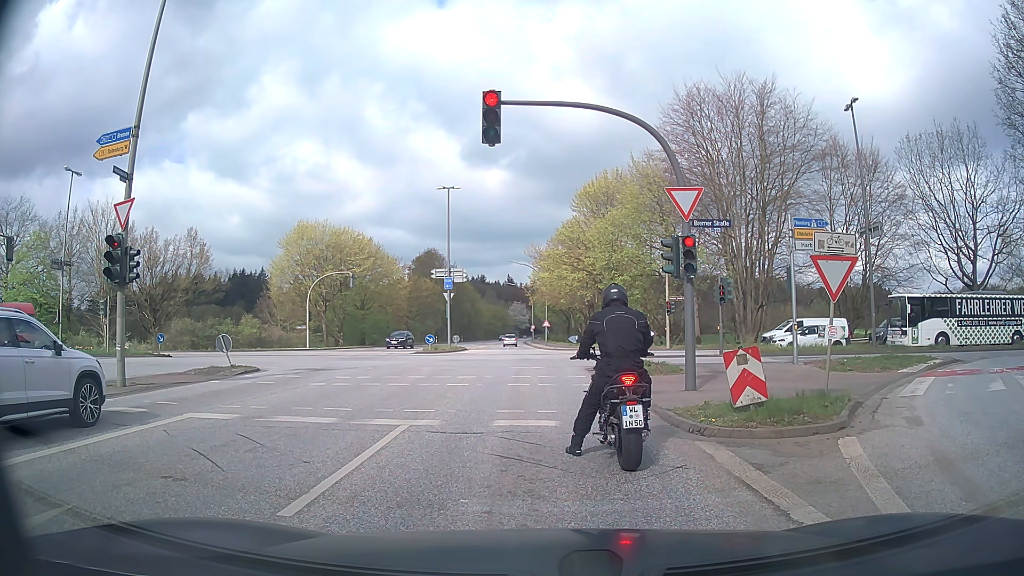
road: secondary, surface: asphalt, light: Day
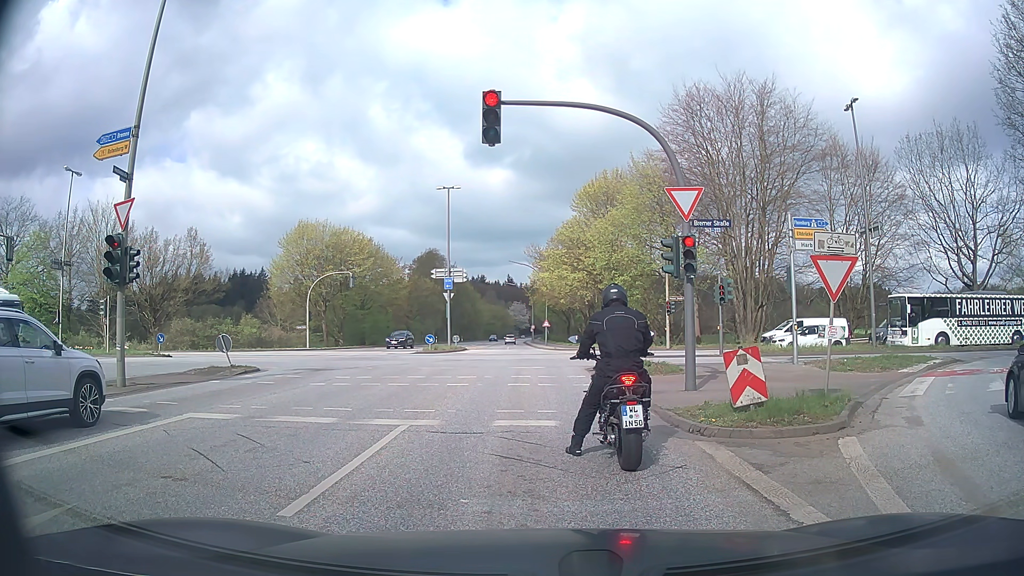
(0.0, 0.0) m; 0°
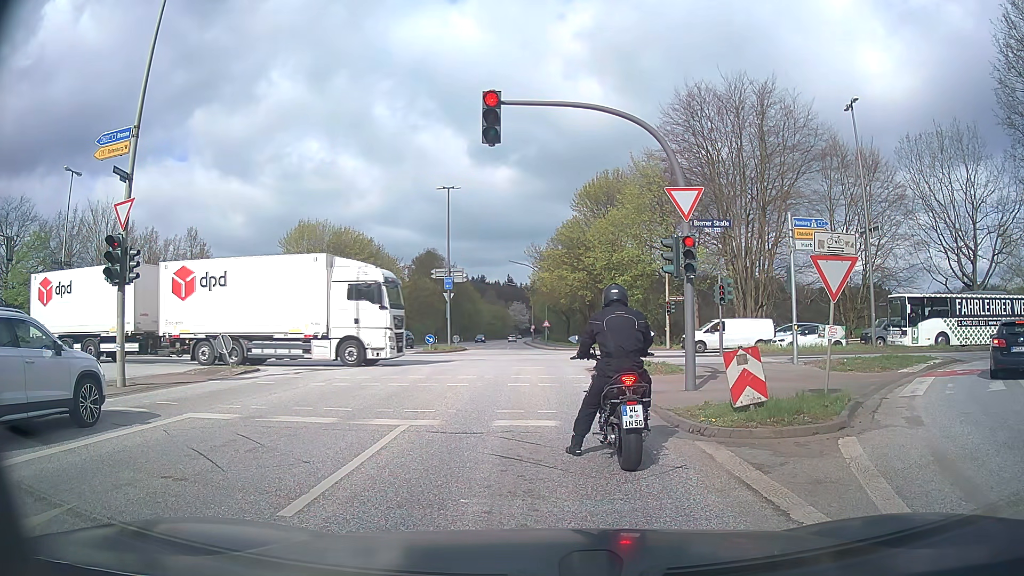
(0.0, 0.0) m; 0°
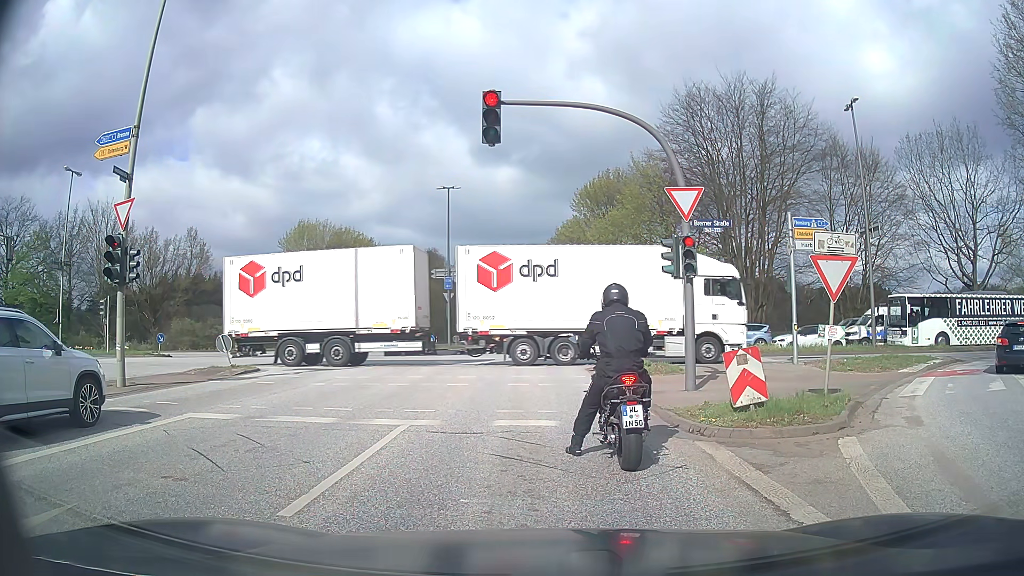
(0.0, 0.0) m; 0°
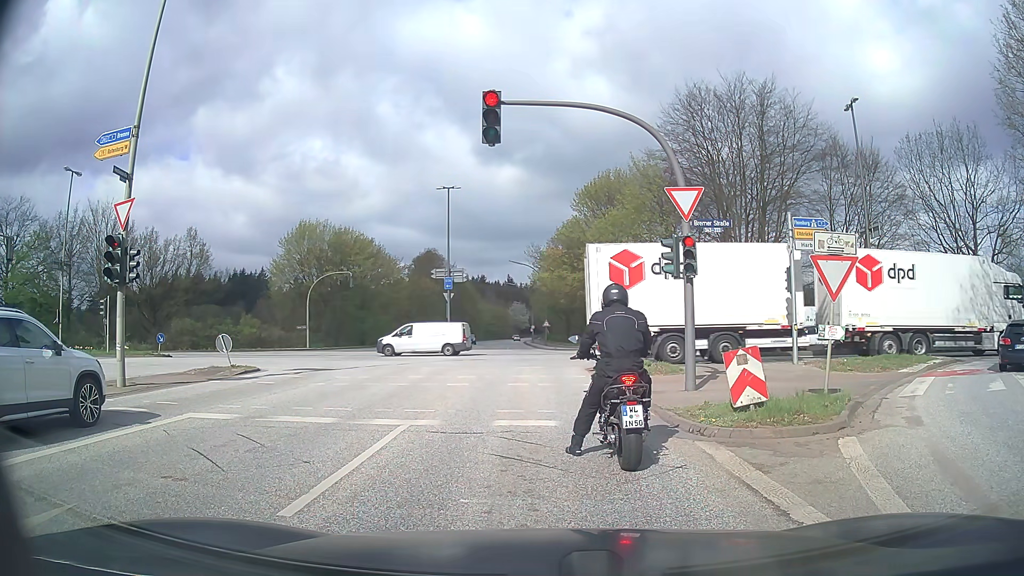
(0.0, 0.0) m; 0°
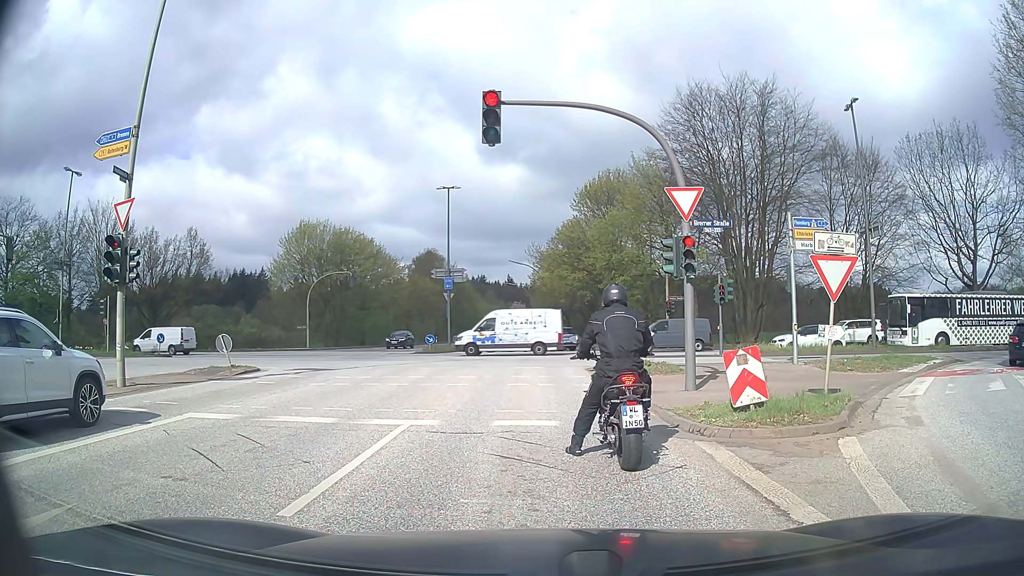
(0.0, 0.0) m; 0°
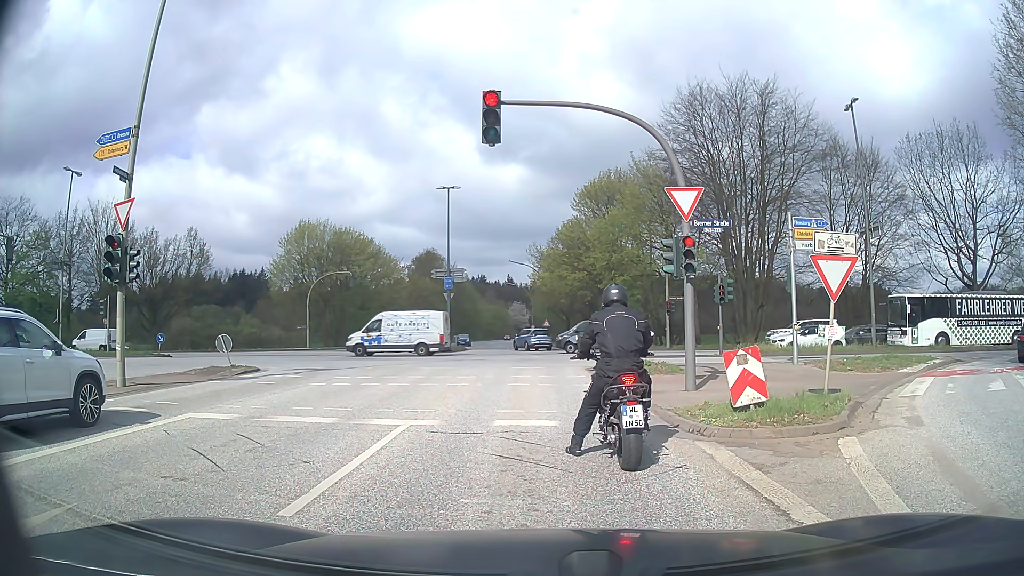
(0.0, 0.0) m; 0°
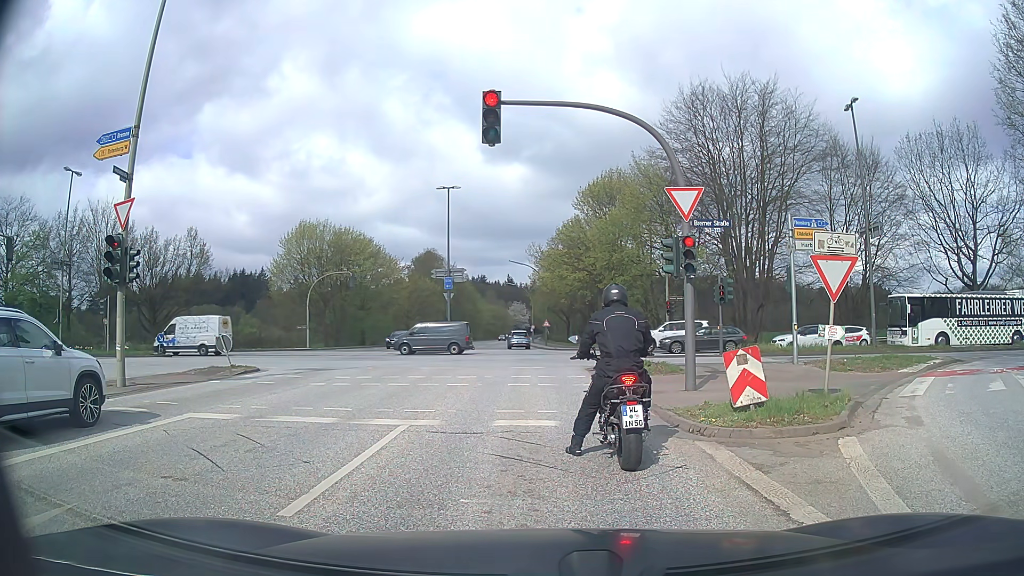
(0.0, 0.0) m; 0°
